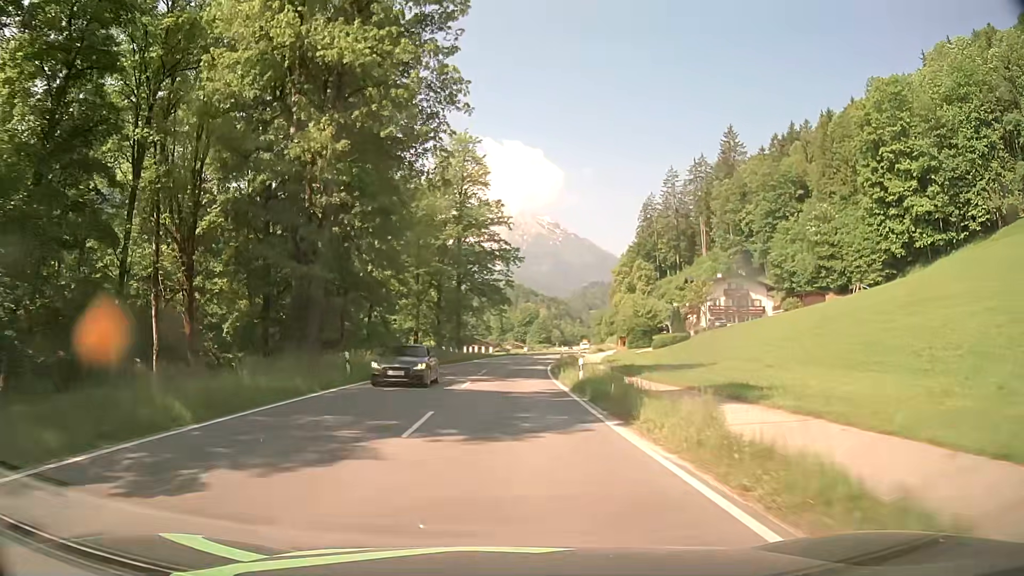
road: primary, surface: asphalt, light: Day
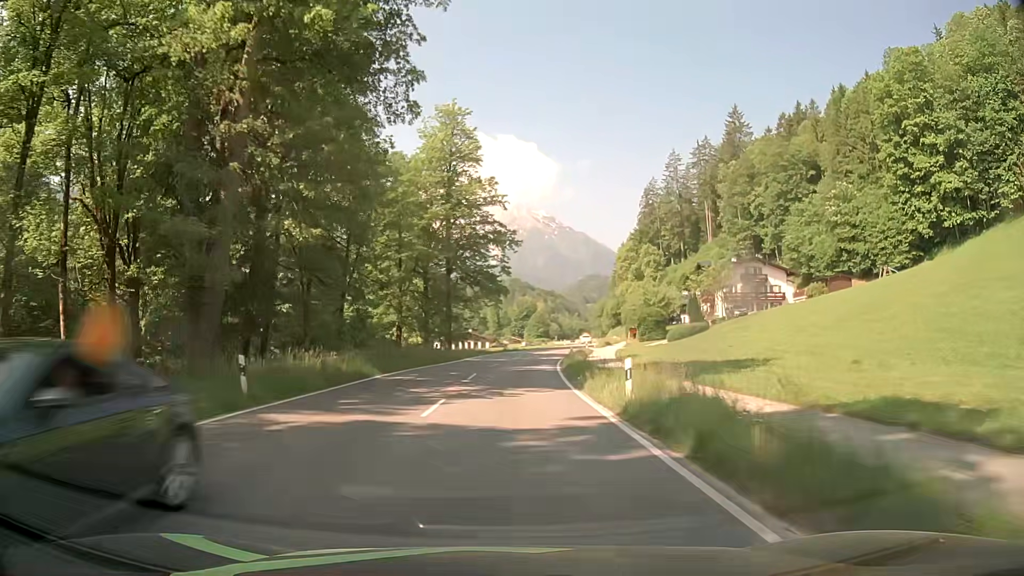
(0.0, +9.8) m; 0°
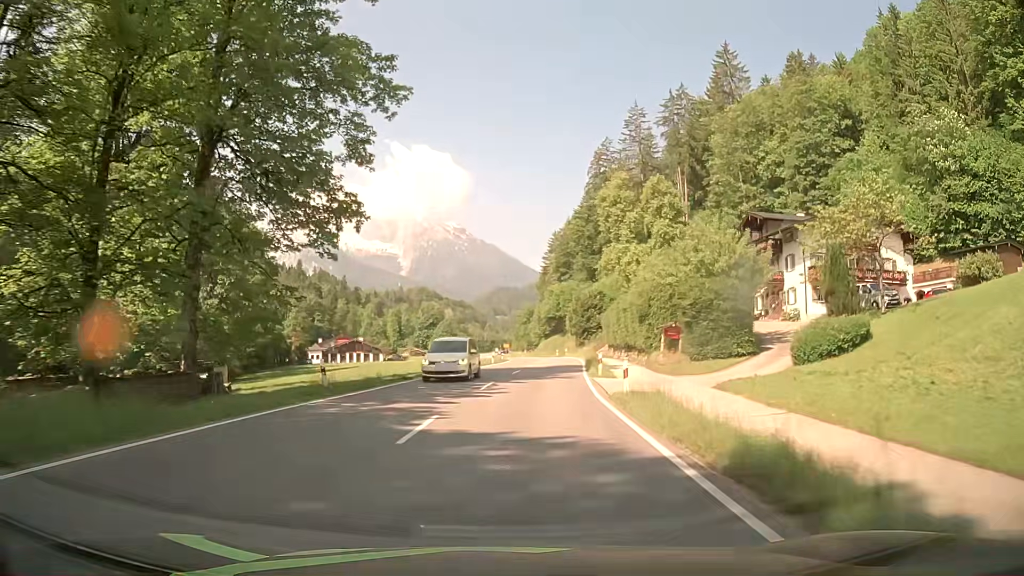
(+2.4, +50.4) m; +8°
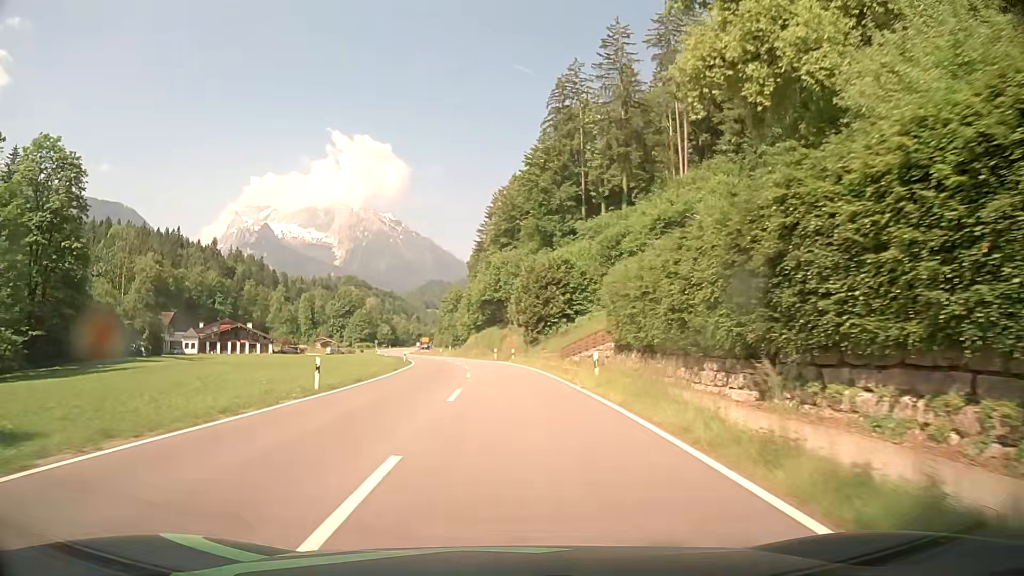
(+2.2, +40.4) m; +5°
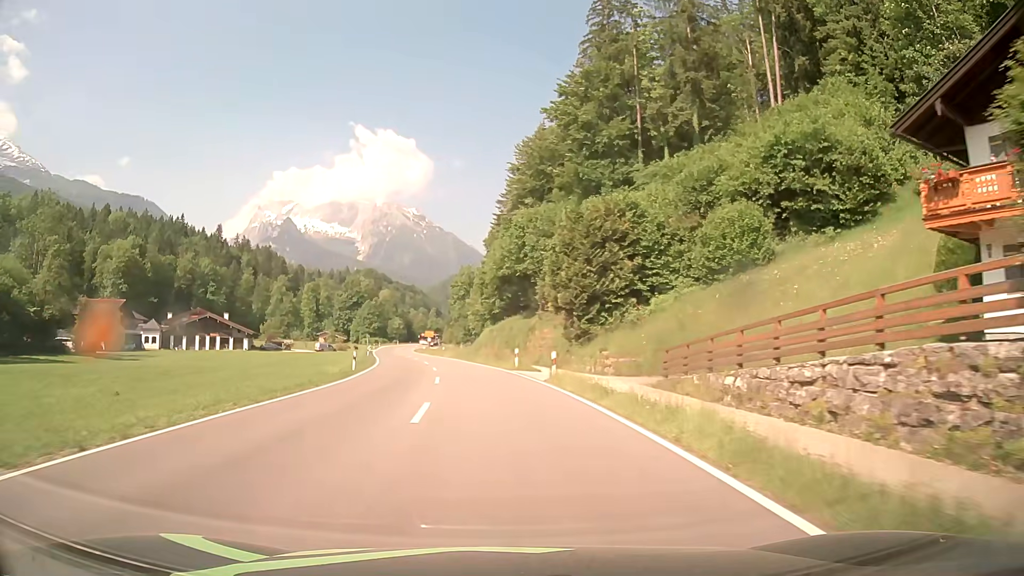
(-0.1, +27.7) m; -2°
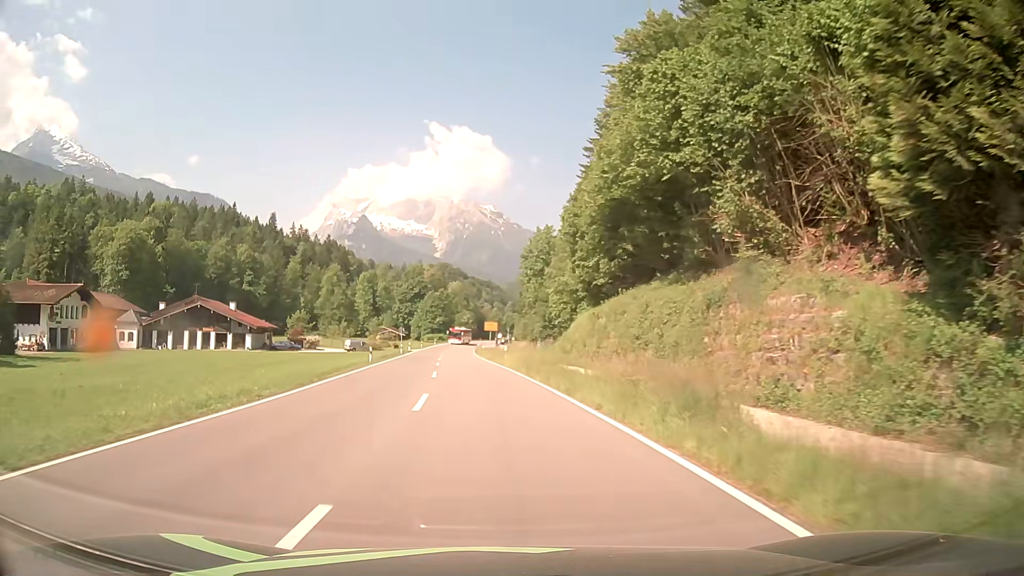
(-1.8, +33.2) m; -7°
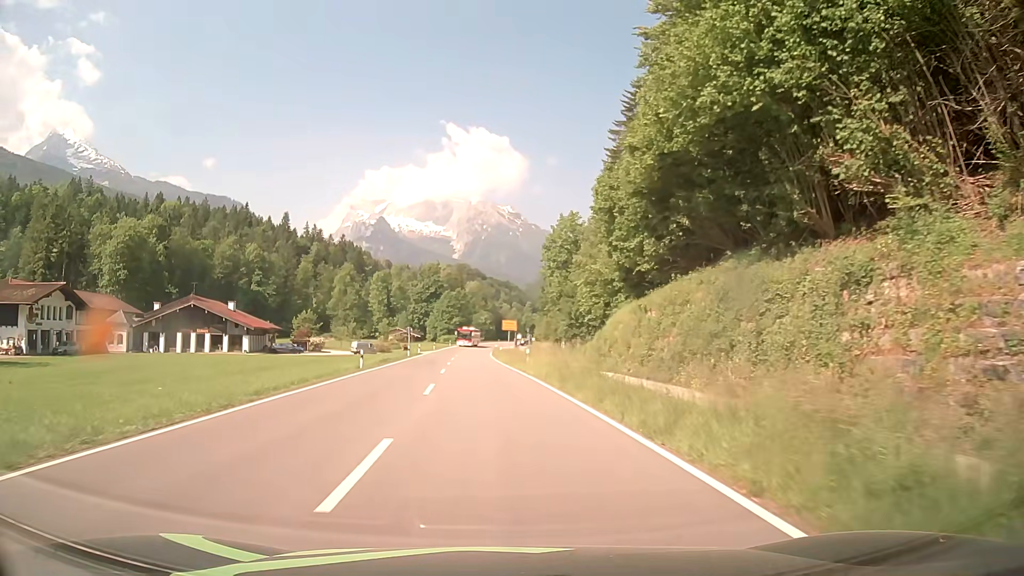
(-0.1, +8.0) m; -1°
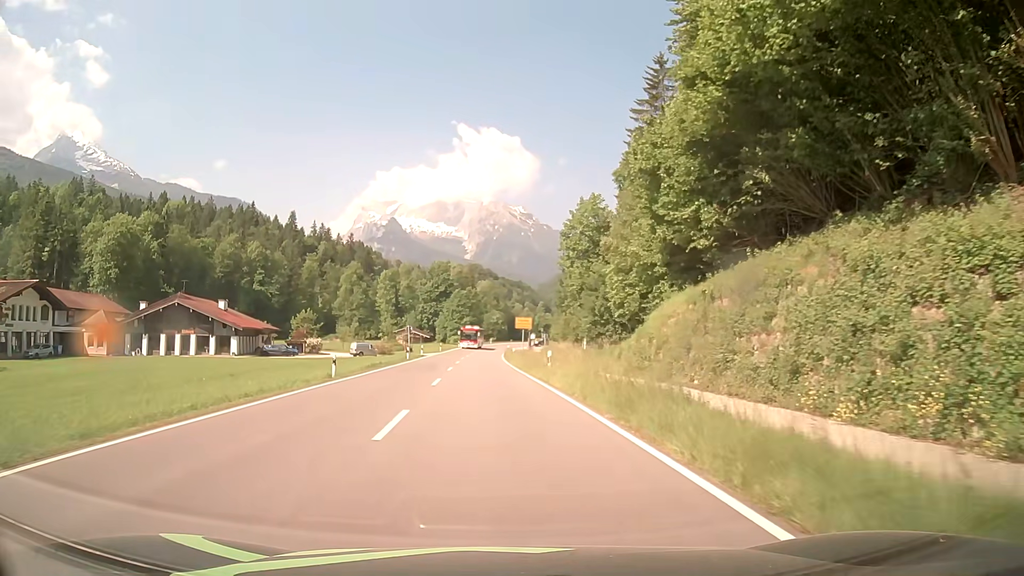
(-0.1, +8.0) m; -1°
(0, +10) (0, +20) (-1, +30) (-1, +40) (-1, +50) (-2, +60) (-2, +70) (-2, +80) (-2, +90) (-2, +100) m
